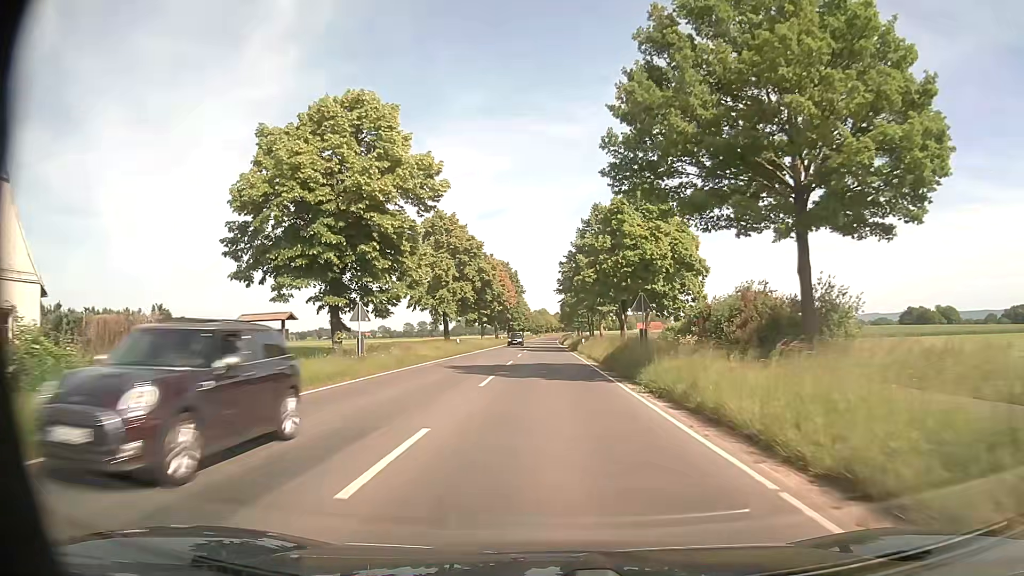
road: secondary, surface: asphalt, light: Day
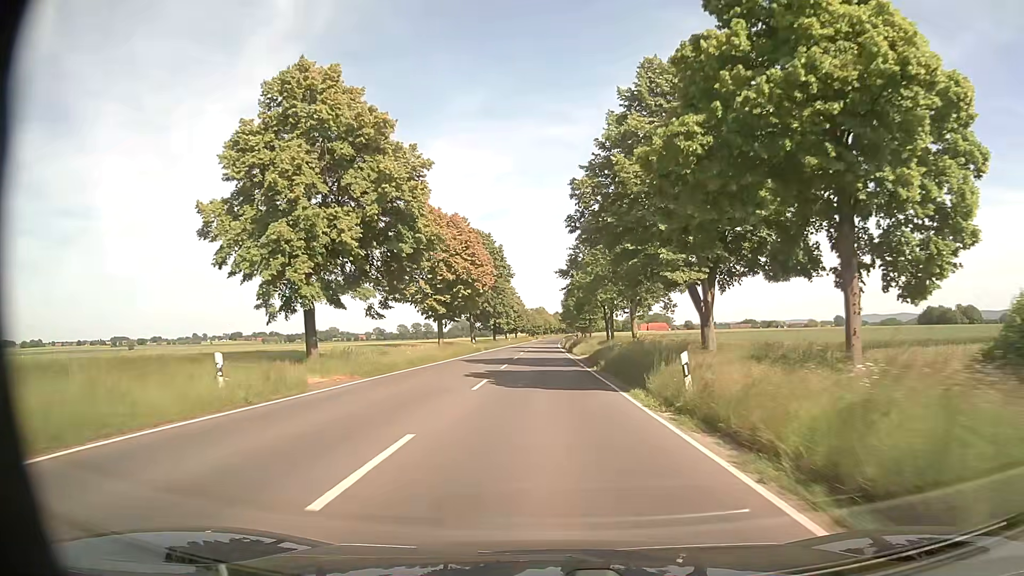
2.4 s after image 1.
(+0.1, +36.7) m; 0°
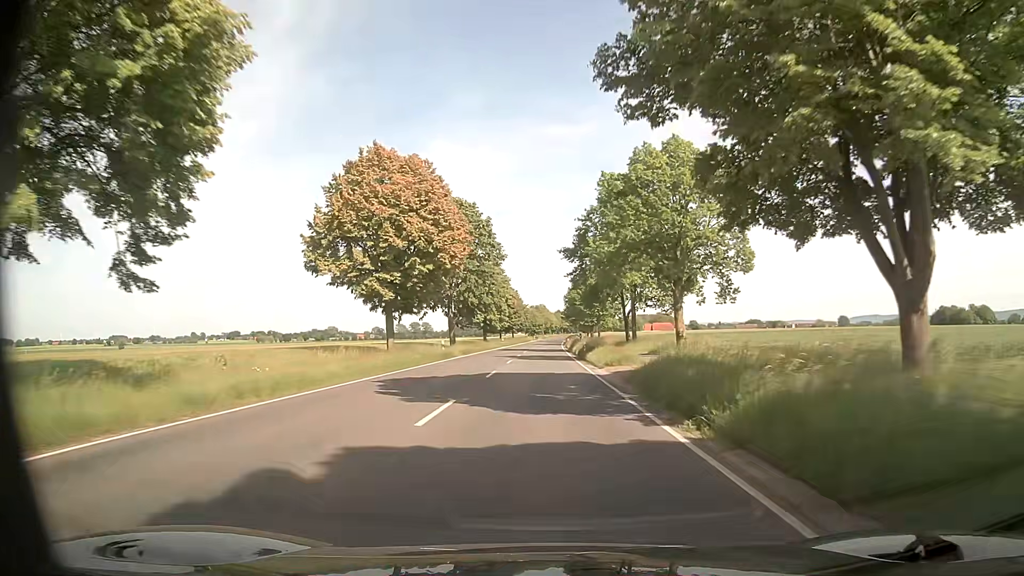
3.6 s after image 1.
(0.0, +19.2) m; 0°
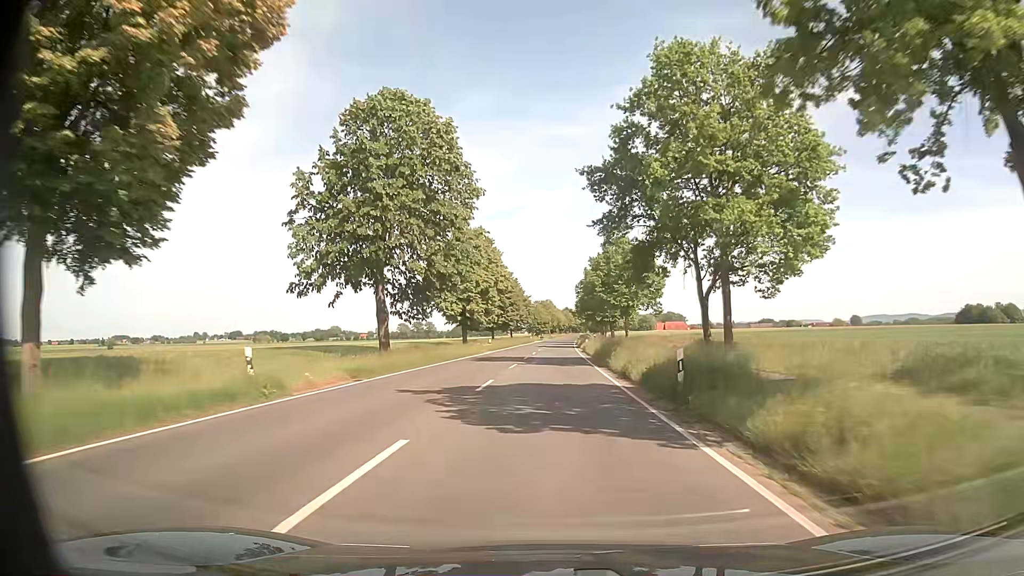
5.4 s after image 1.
(+0.1, +29.9) m; 0°
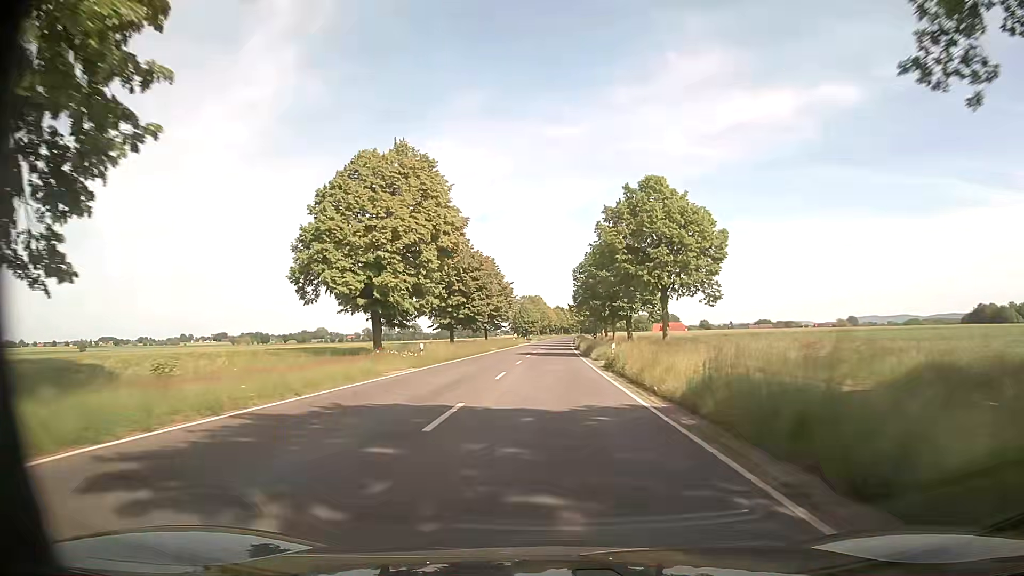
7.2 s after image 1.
(+0.1, +31.0) m; +1°
(0, +10) (0, +20) (0, +30) (0, +40) (0, +50) (+1, +60) (+1, +70) (+1, +80) (+1, +90) (+2, +100) m
